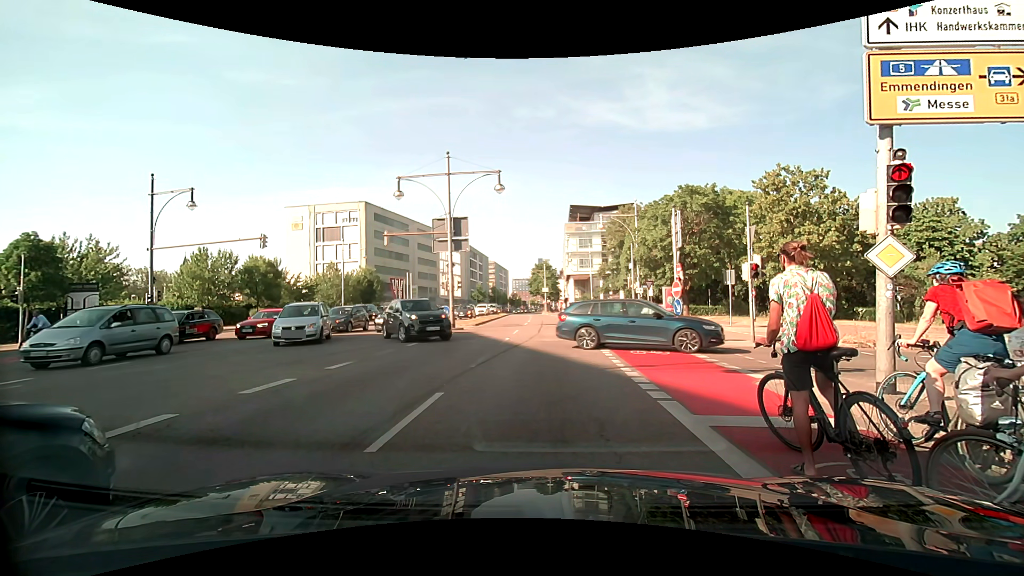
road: primary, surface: asphalt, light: Day
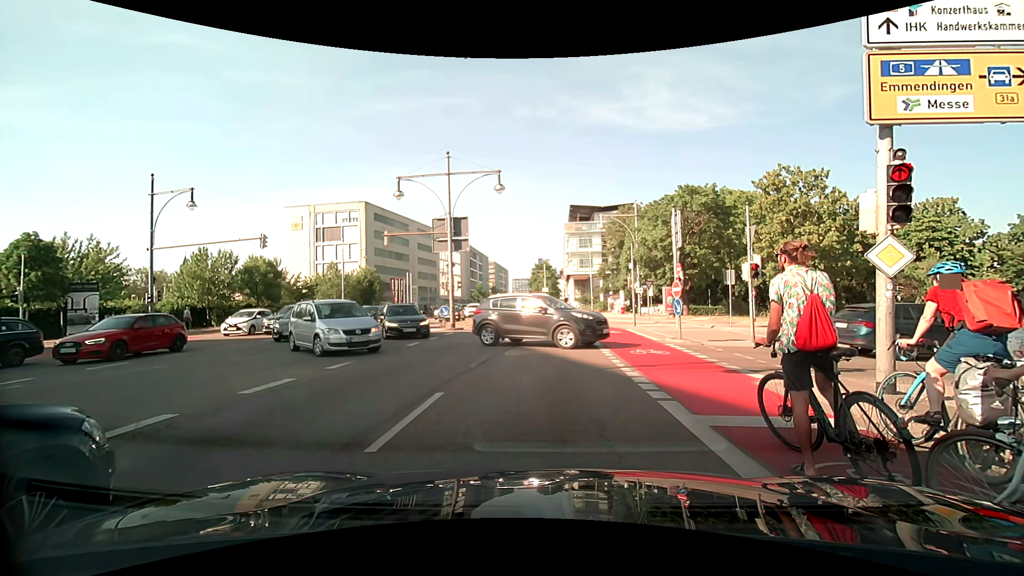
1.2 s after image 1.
(0.0, 0.0) m; 0°
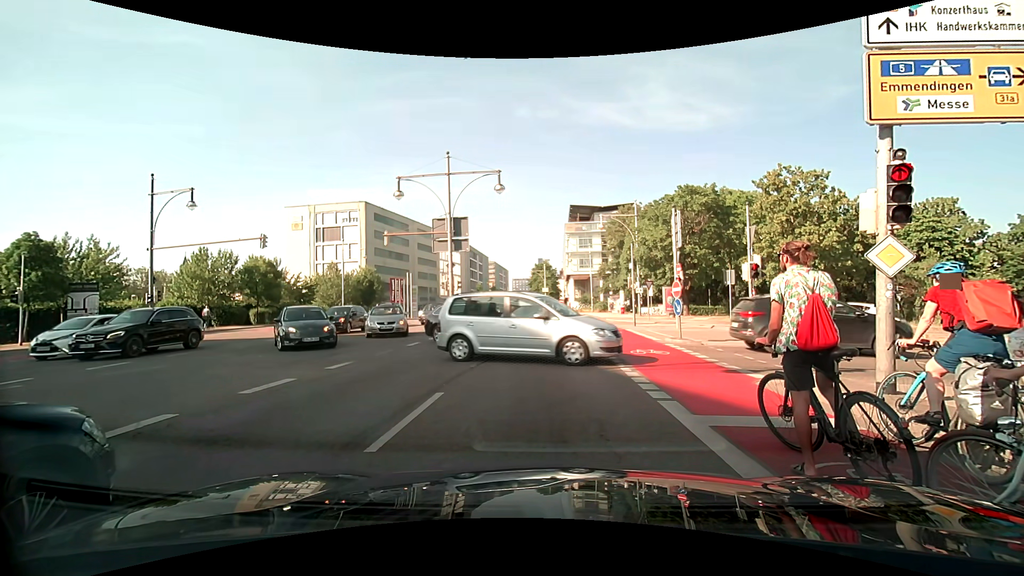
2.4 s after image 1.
(0.0, 0.0) m; 0°
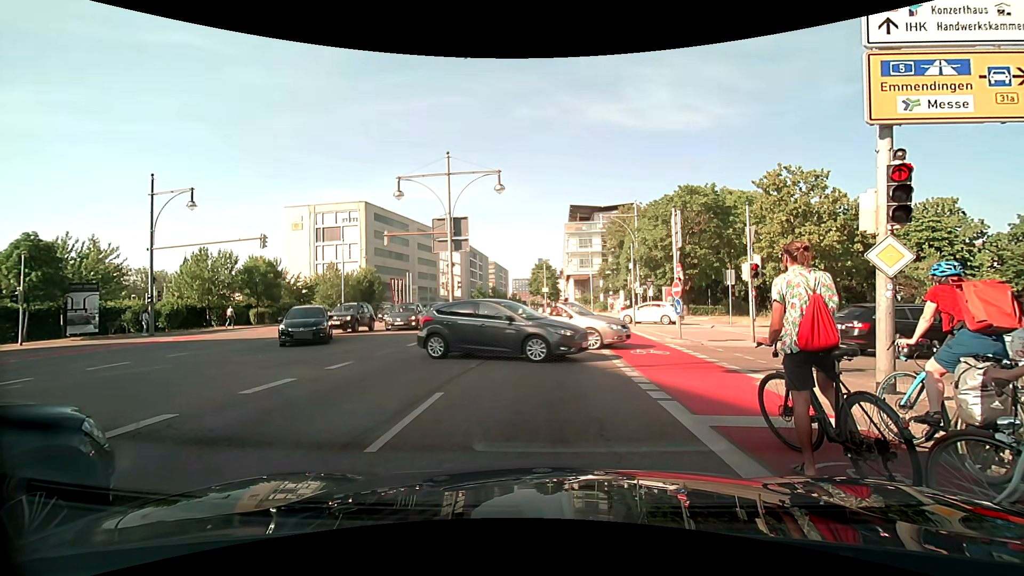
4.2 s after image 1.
(0.0, 0.0) m; 0°
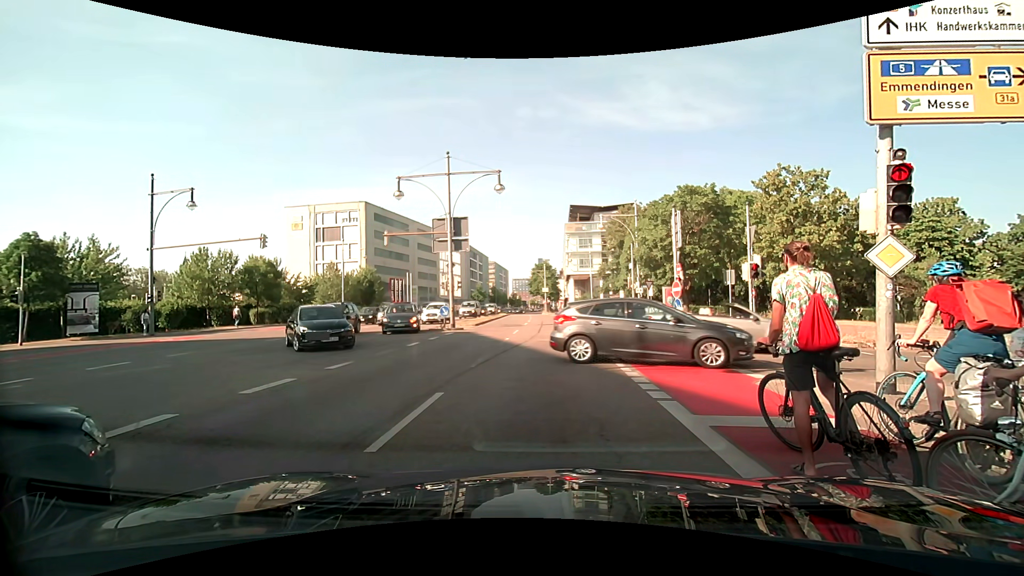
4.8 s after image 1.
(0.0, 0.0) m; 0°
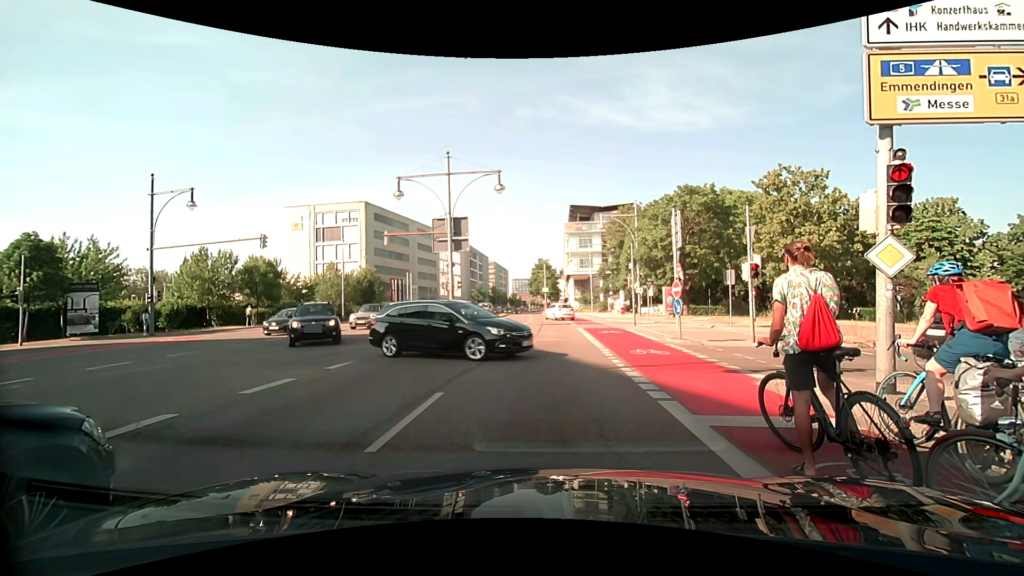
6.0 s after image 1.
(0.0, 0.0) m; 0°
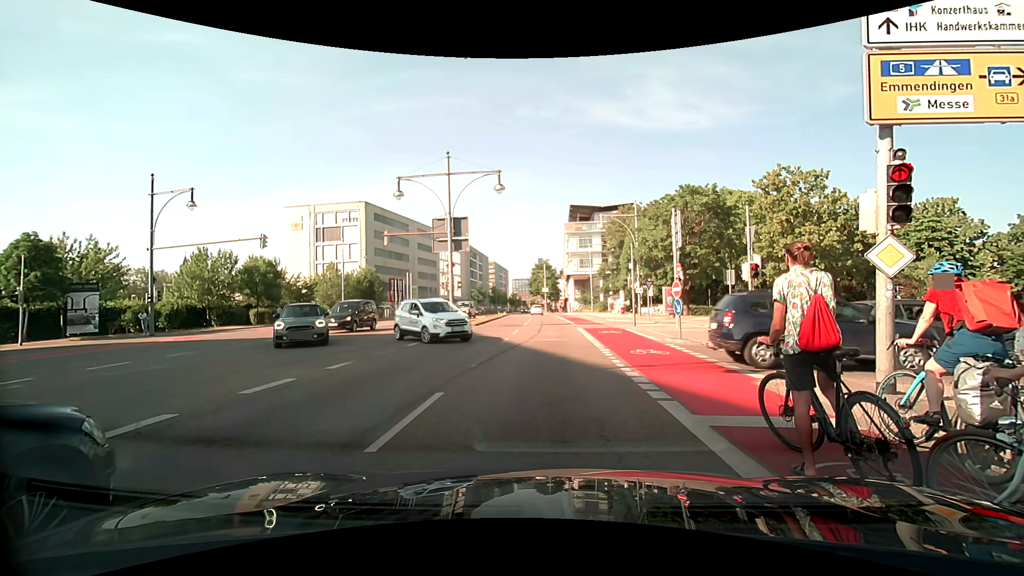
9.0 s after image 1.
(0.0, 0.0) m; 0°
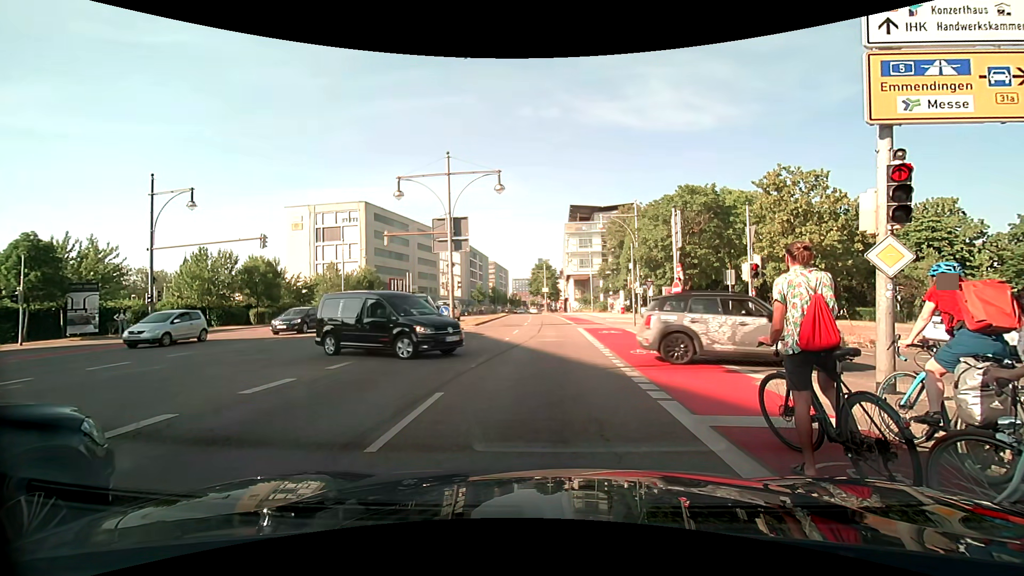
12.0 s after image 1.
(0.0, 0.0) m; 0°
